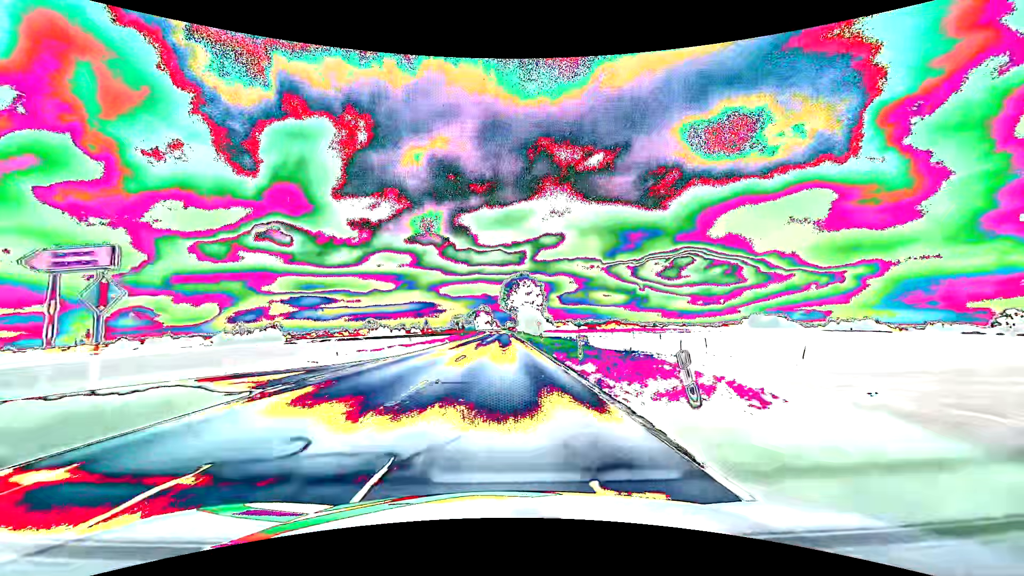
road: primary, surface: asphalt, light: Day
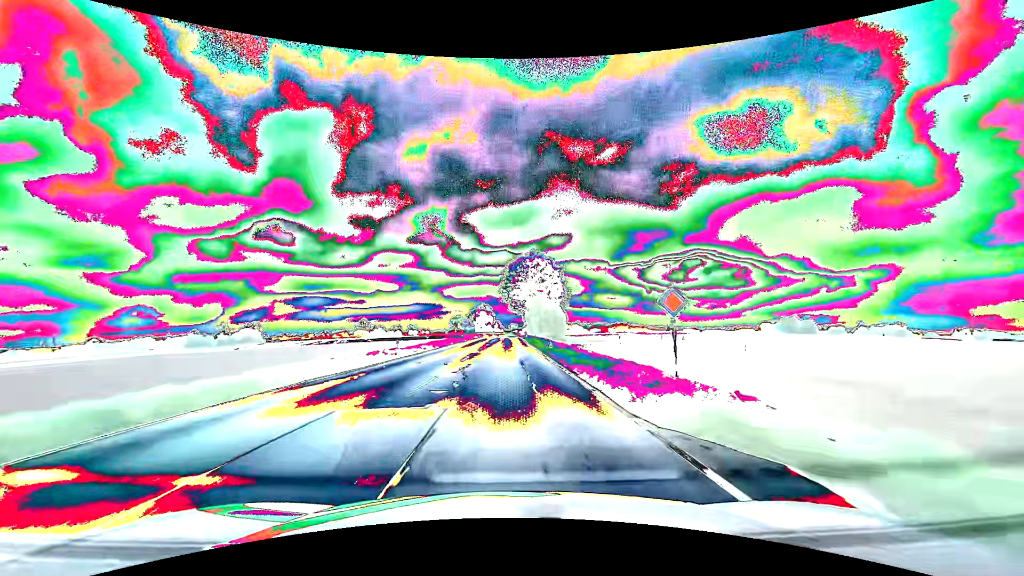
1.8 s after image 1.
(-0.1, +47.6) m; -1°
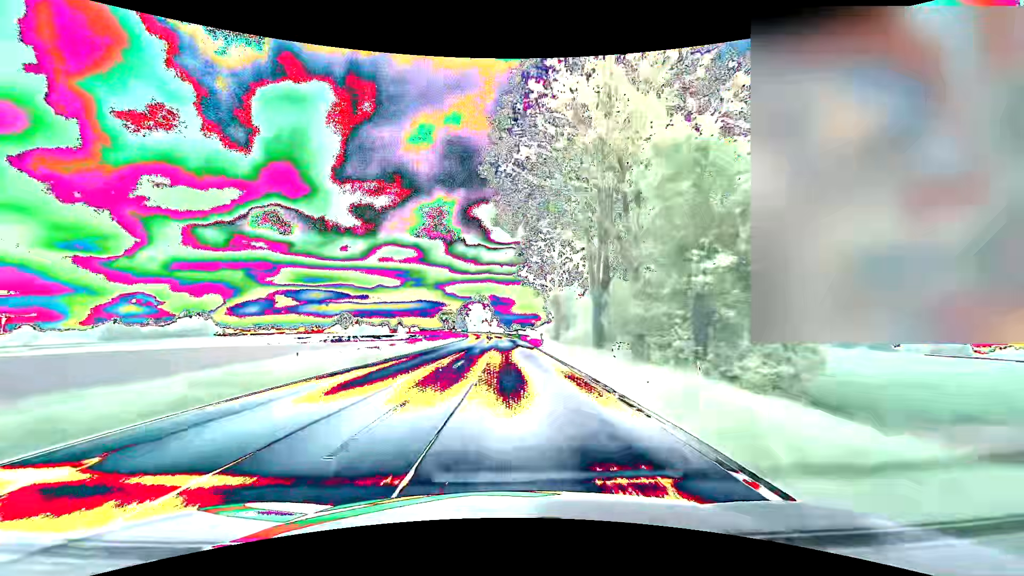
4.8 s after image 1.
(-0.1, +79.2) m; 0°
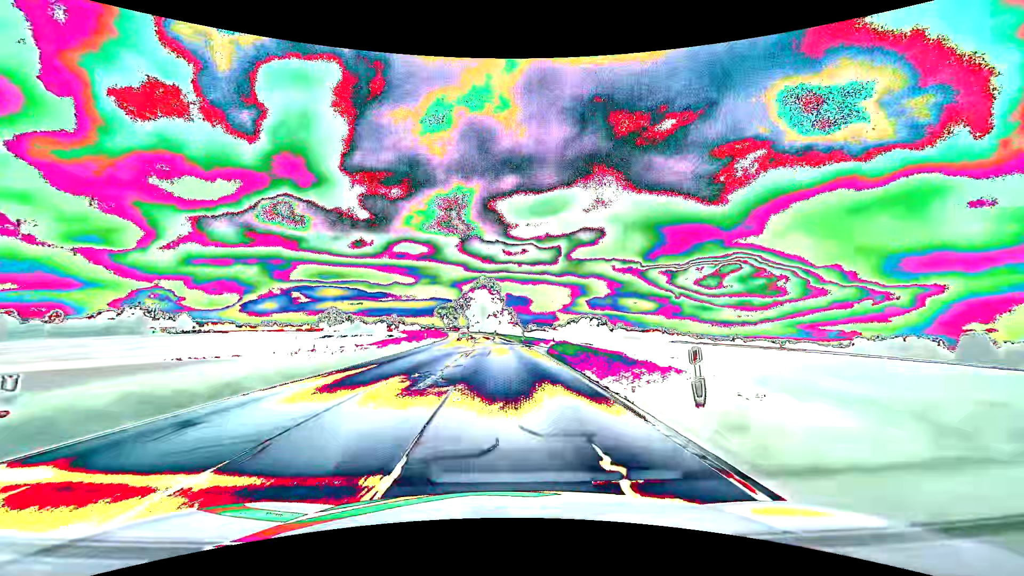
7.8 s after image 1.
(-0.8, +79.1) m; -2°
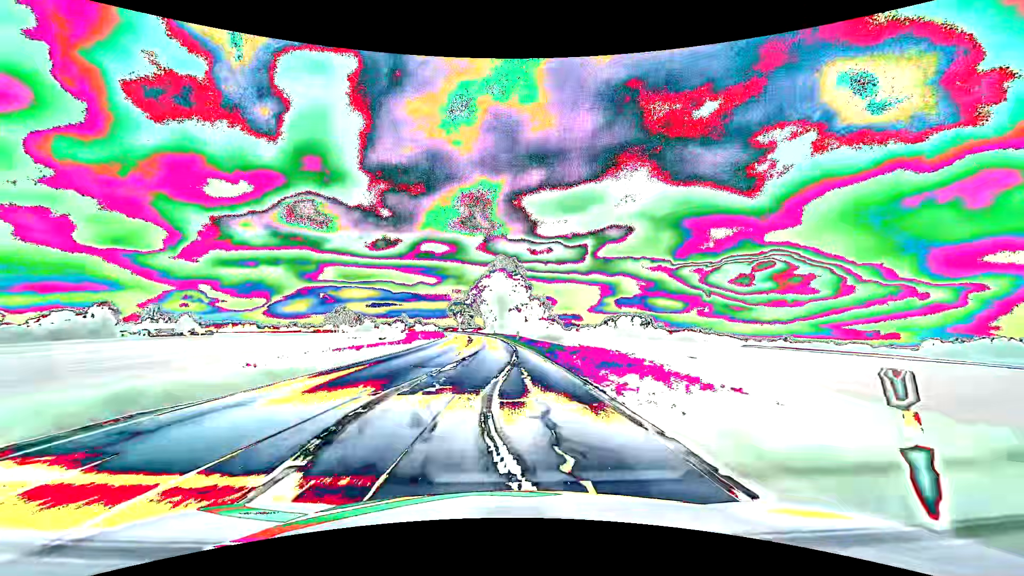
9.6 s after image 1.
(-0.8, +47.5) m; -2°
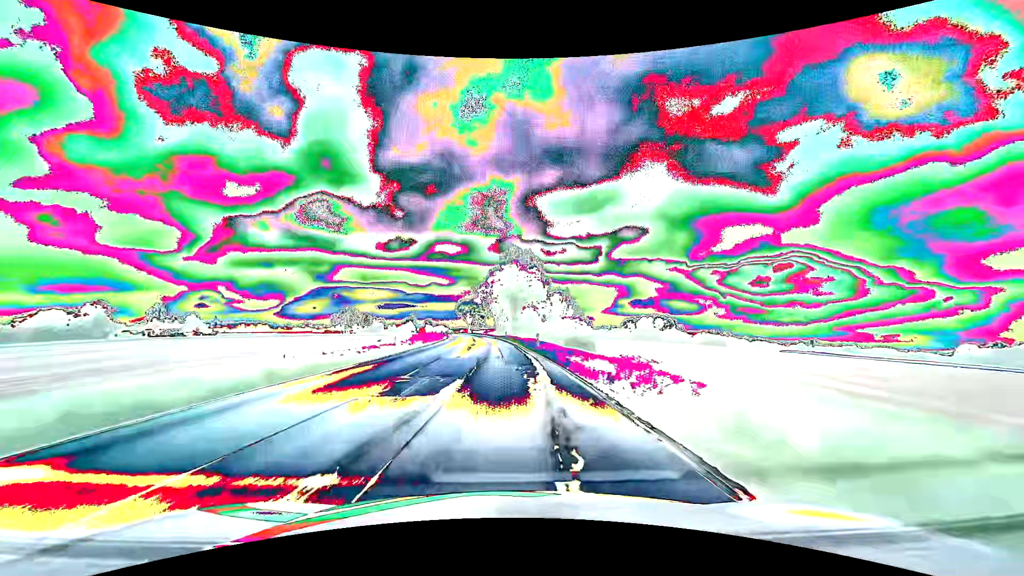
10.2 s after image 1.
(-0.2, +15.8) m; -2°
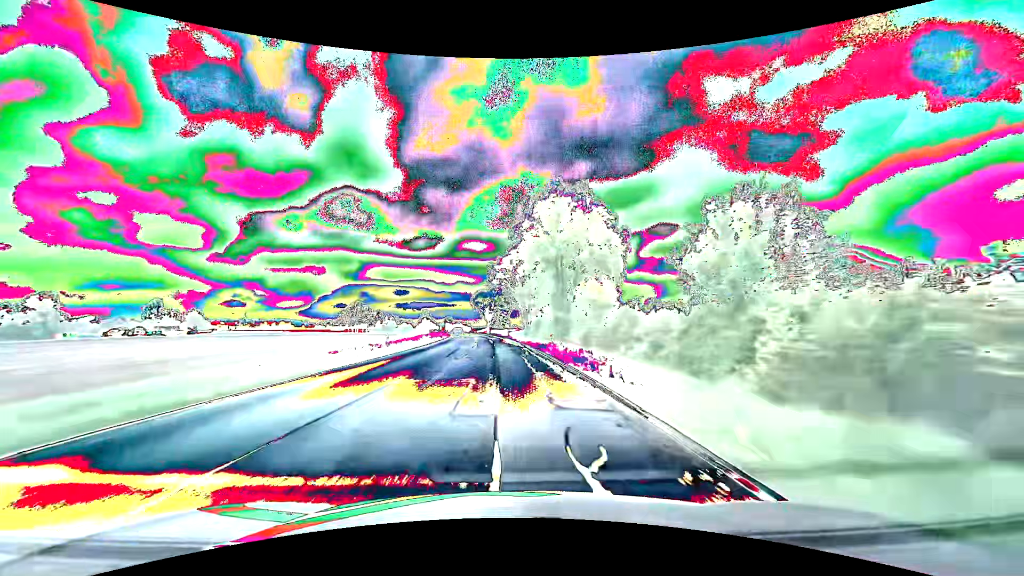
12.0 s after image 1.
(-1.4, +47.4) m; -3°
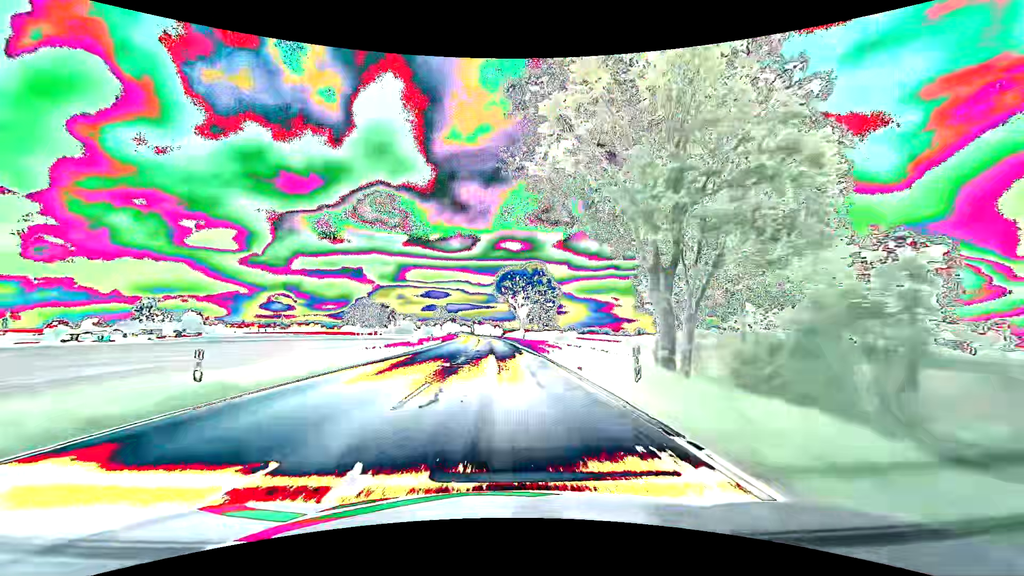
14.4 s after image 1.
(-2.1, +63.2) m; -4°
(0, +10) (0, +20) (0, +30) (-1, +40) (-1, +50) (-2, +60) (-2, +70) (-3, +80) (-3, +90) (-4, +100) m
